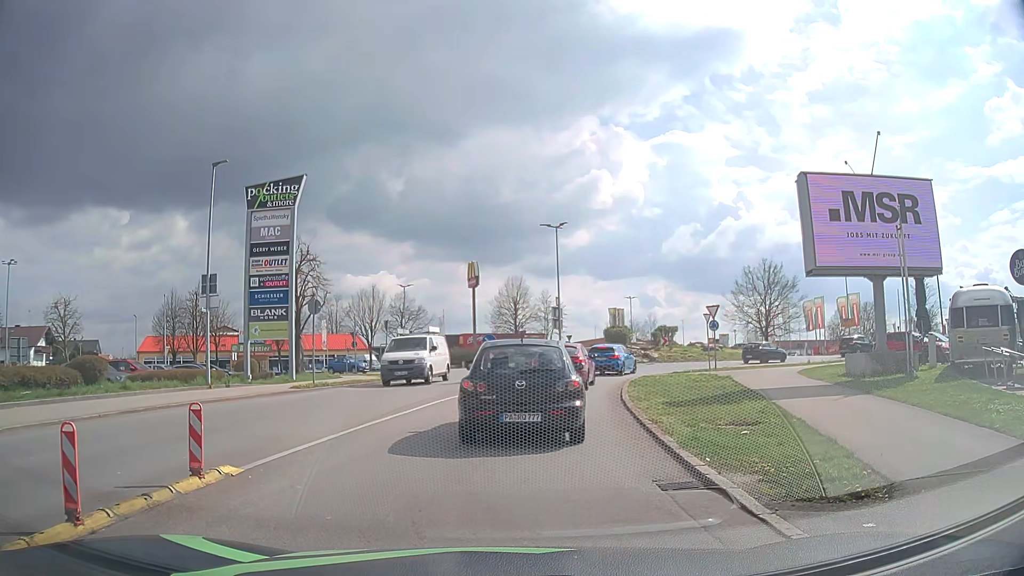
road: secondary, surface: asphalt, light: Day
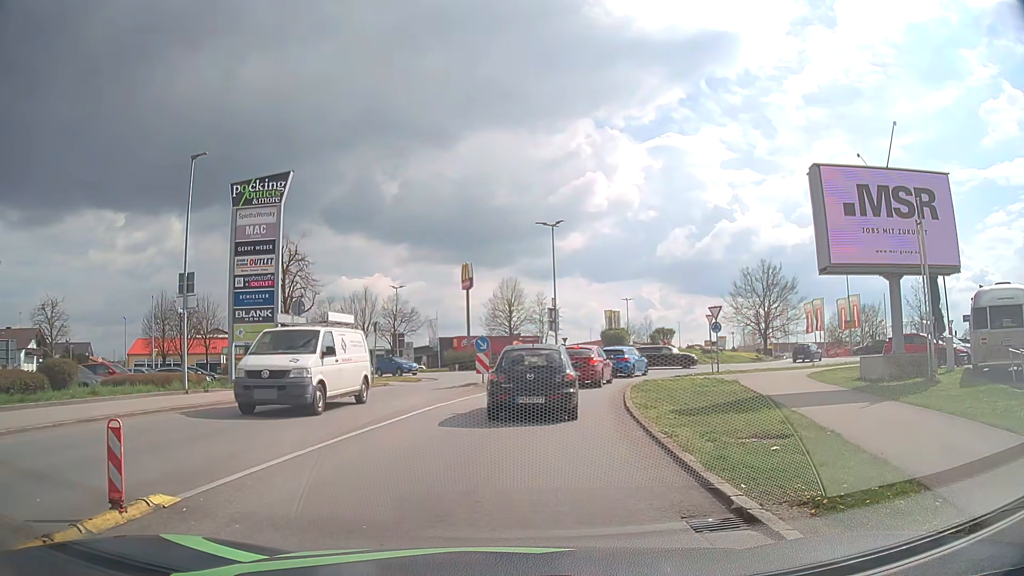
(0.0, +1.5) m; +3°
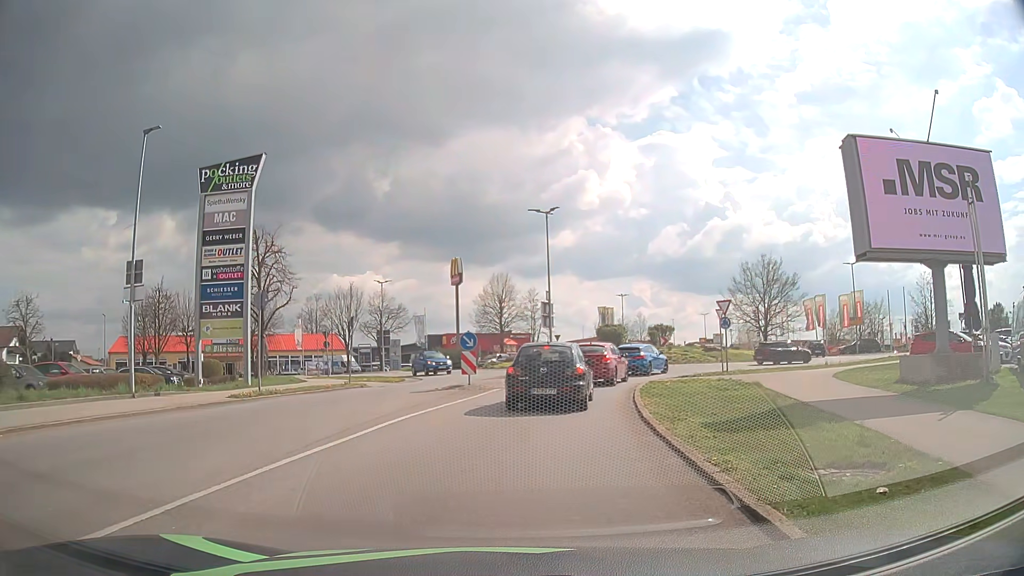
(0.0, +3.1) m; 0°
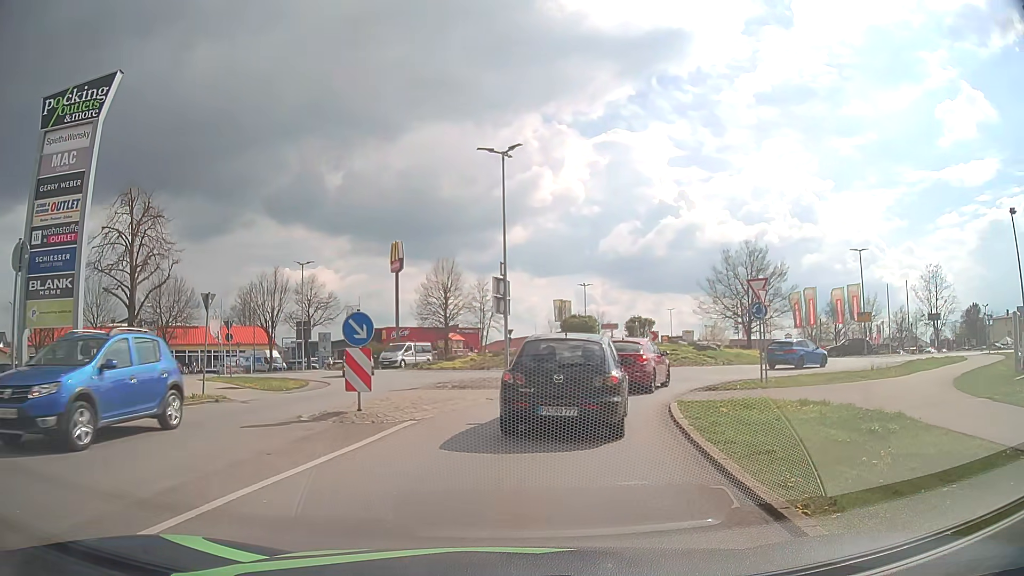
(+0.3, +10.2) m; +4°
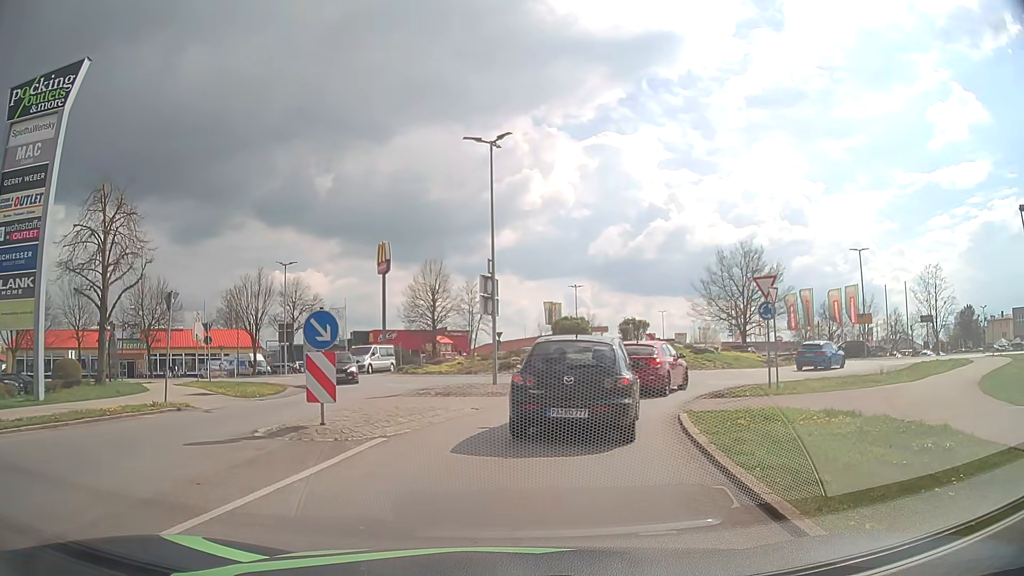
(0.0, +1.7) m; 0°
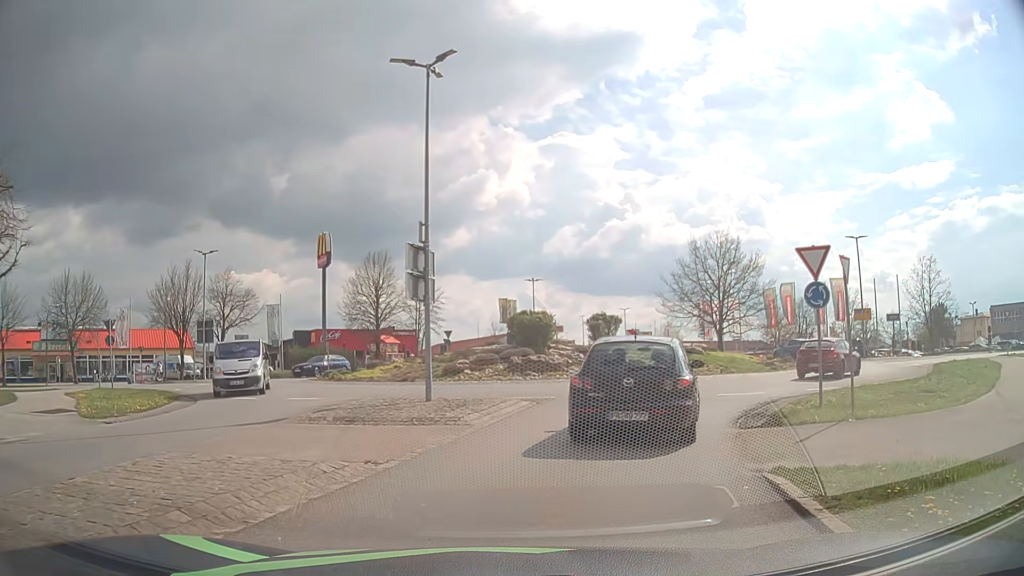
(+0.3, +6.6) m; +6°
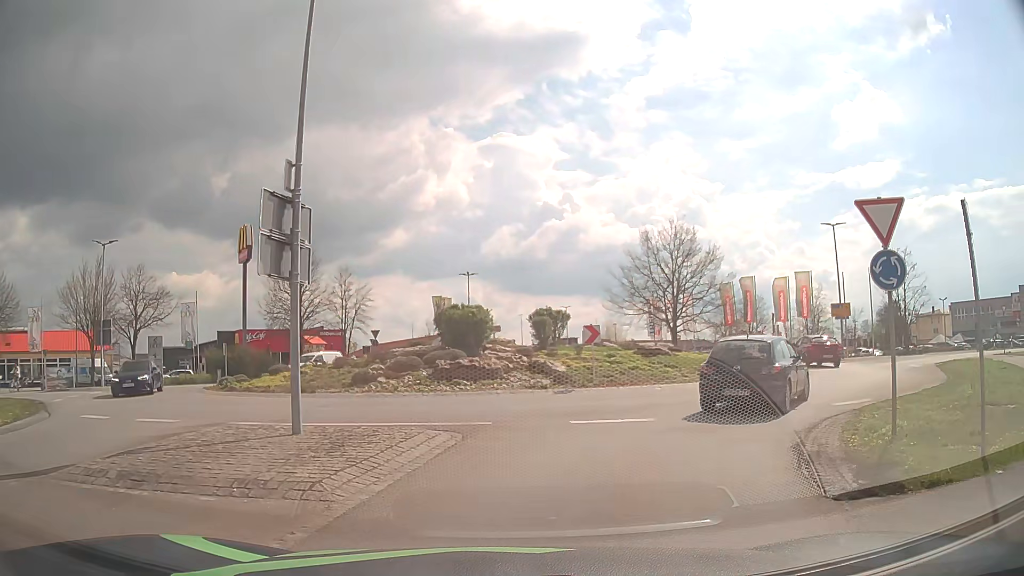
(+0.1, +5.5) m; +4°
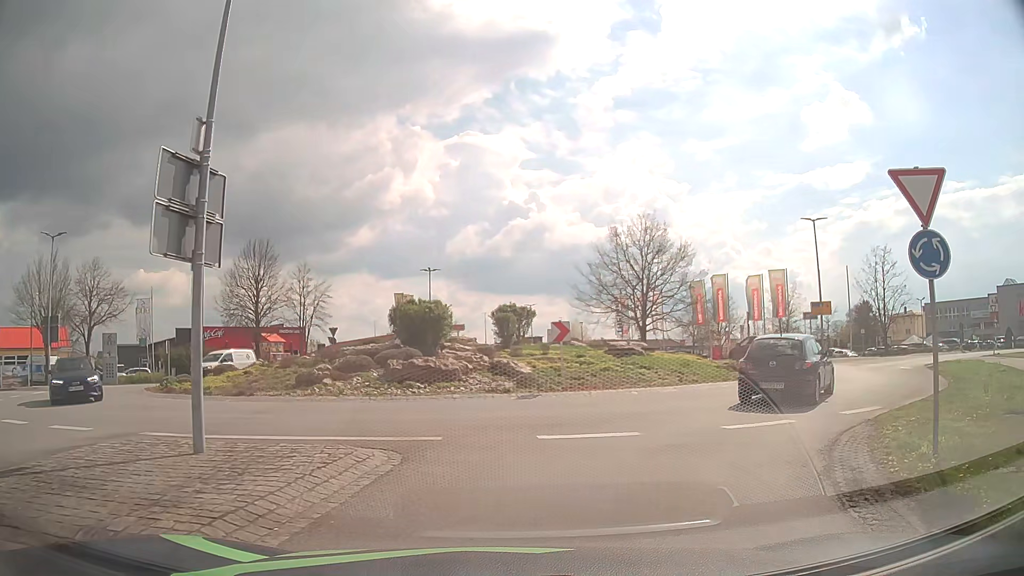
(0.0, +2.1) m; +2°
(+2, +10) (+8, +18) (+13, +26) (+14, +36) (+9, +45) (+2, +52) (-1, +62) (0, +72) (+3, +81) (+6, +91) m
